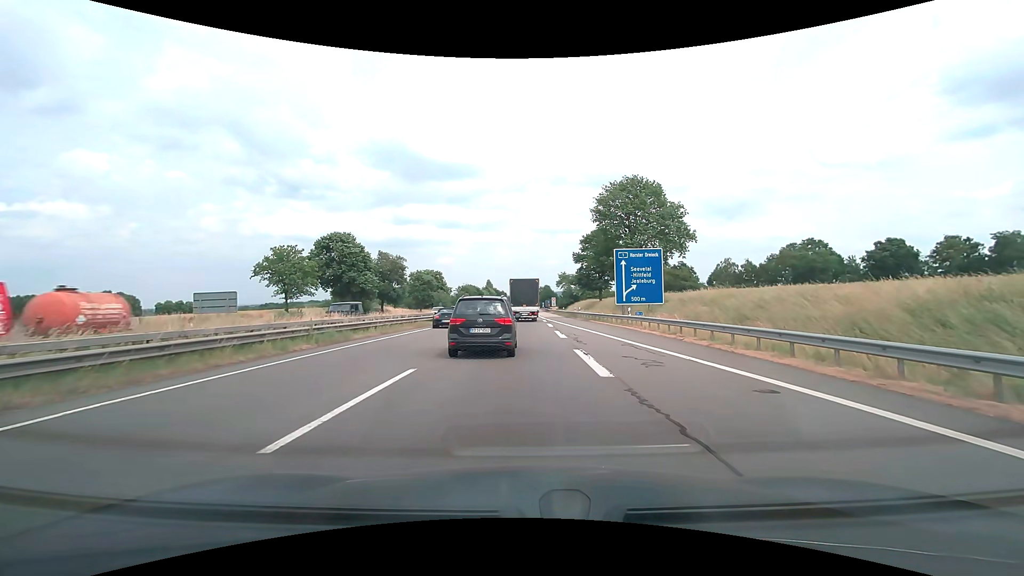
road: motorway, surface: asphalt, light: Day
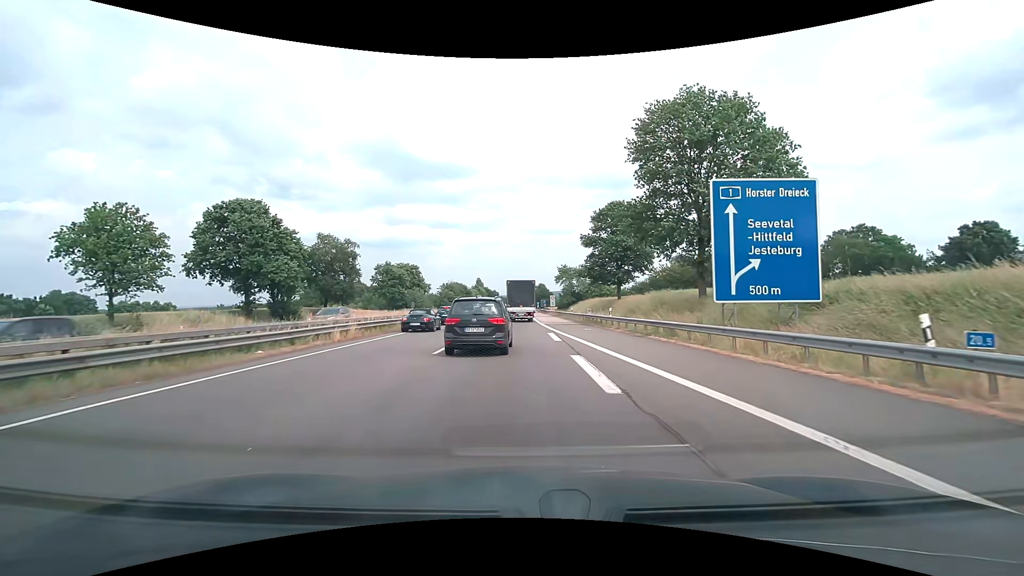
(+0.1, +26.0) m; +1°
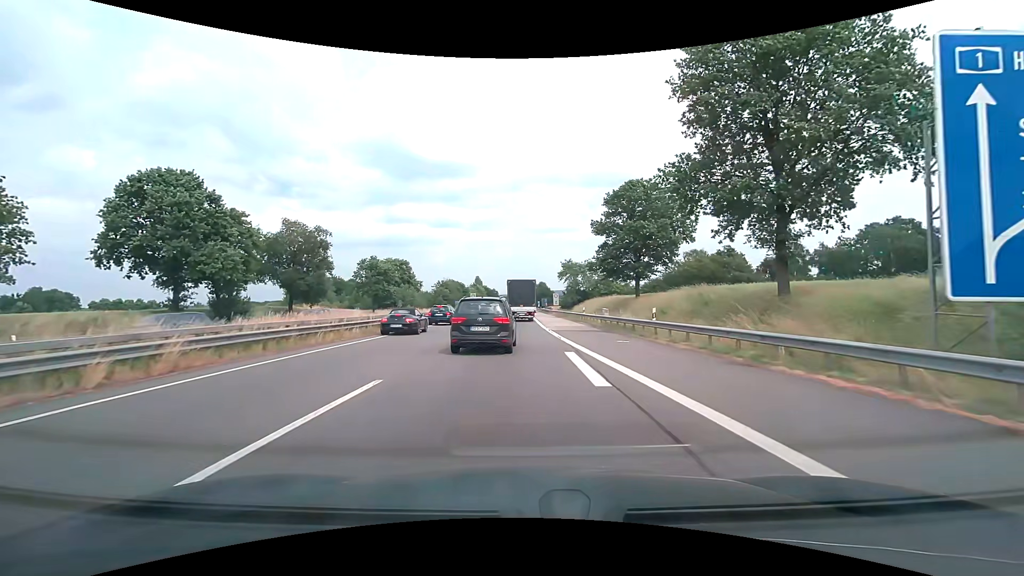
(0.0, +11.5) m; 0°
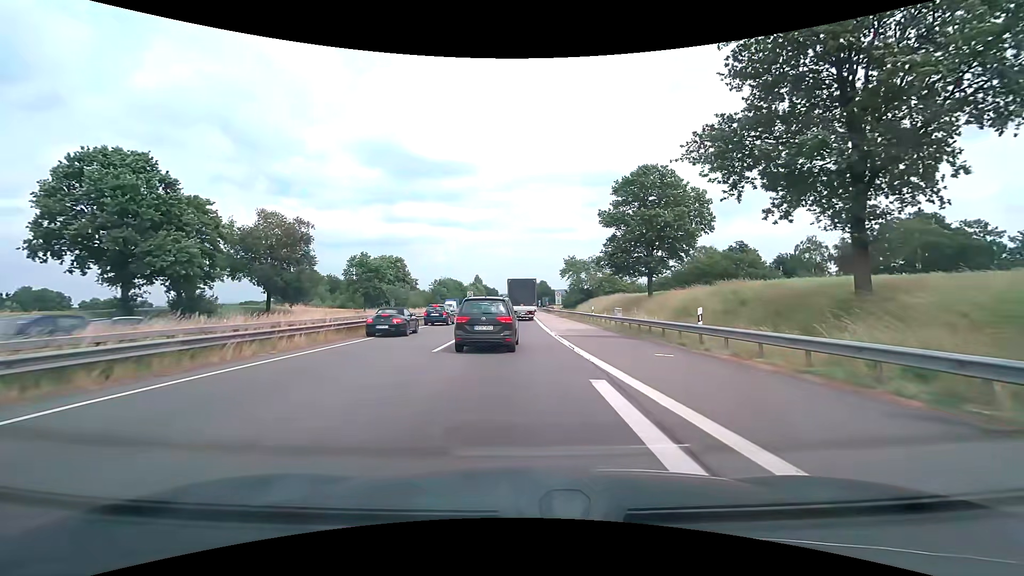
(0.0, +5.8) m; 0°
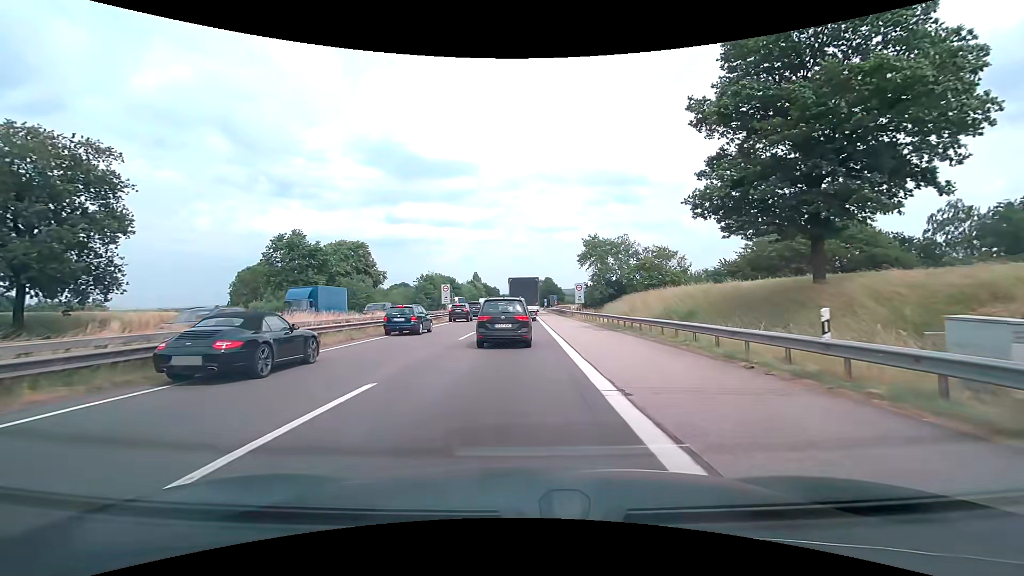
(-0.2, +30.2) m; -1°
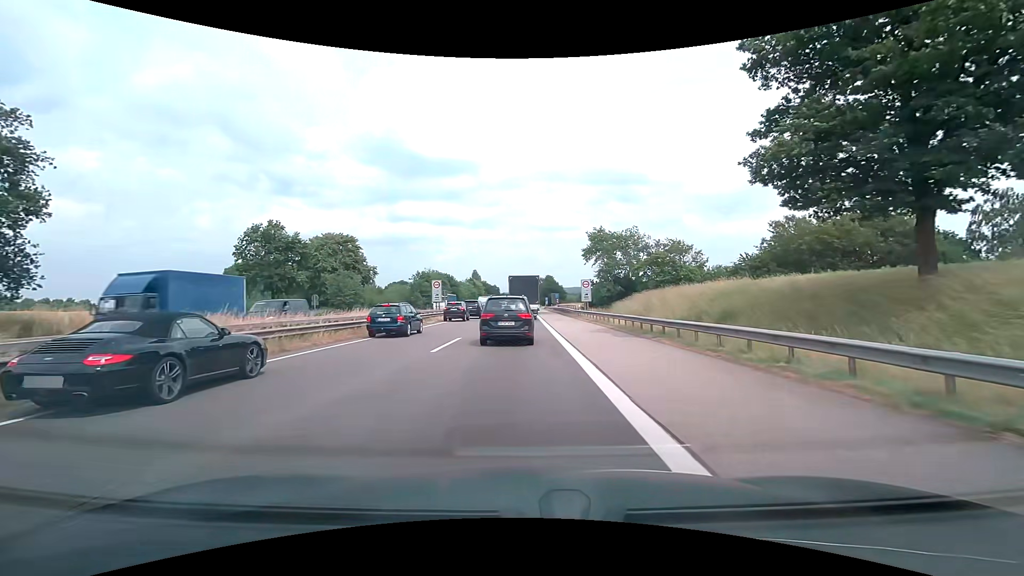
(0.0, +6.2) m; 0°
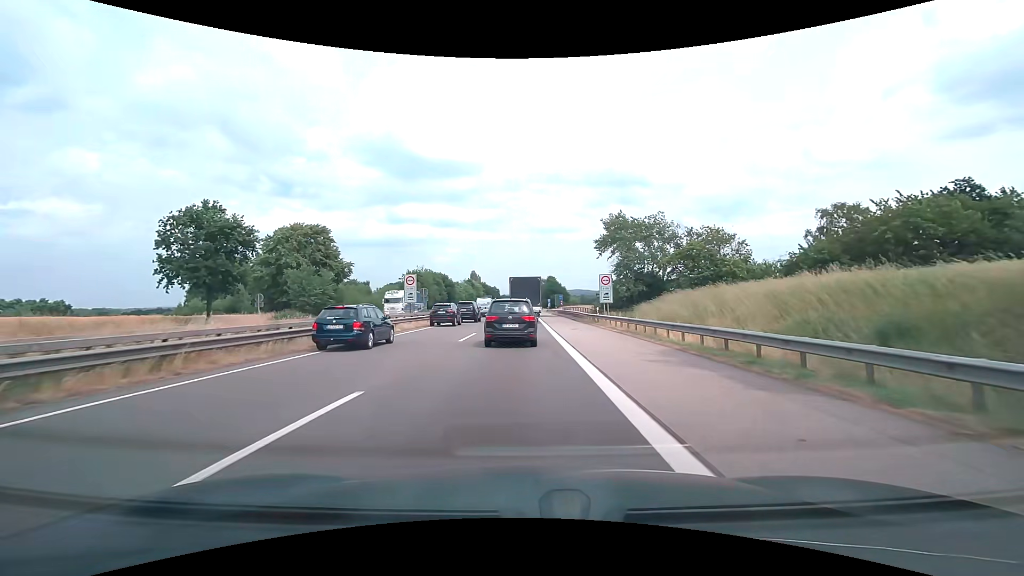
(0.0, +12.4) m; 0°
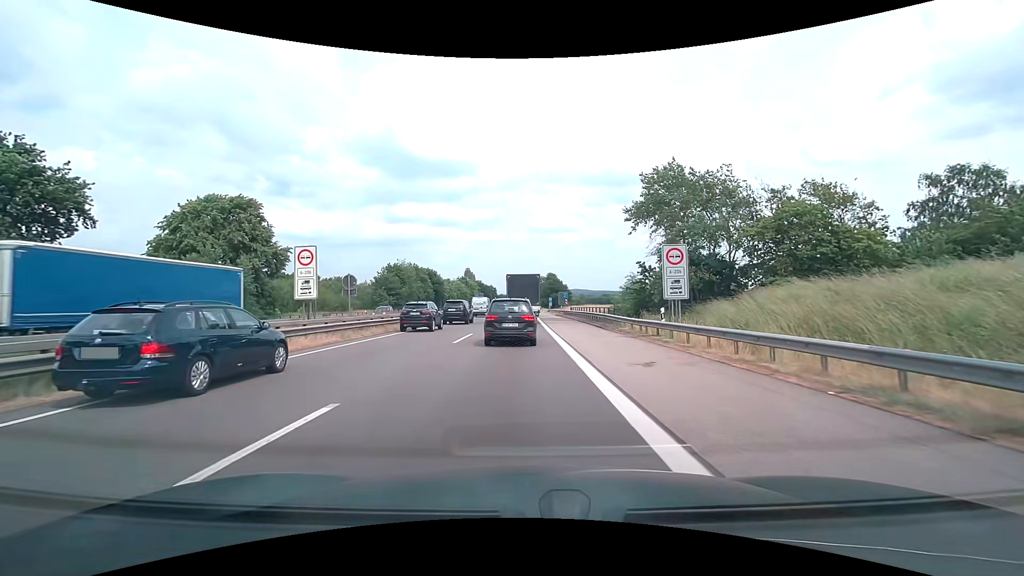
(-0.1, +18.9) m; 0°
